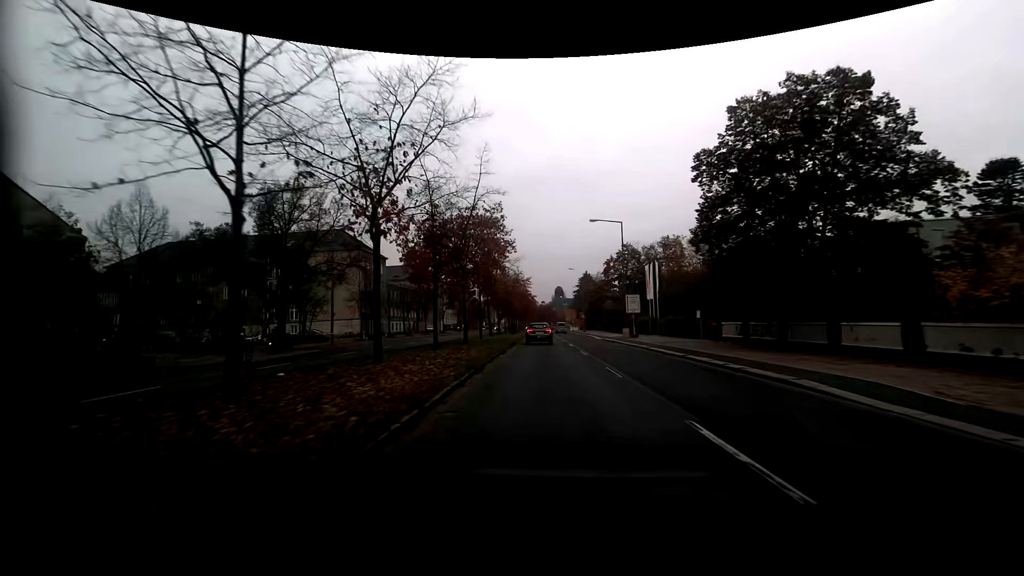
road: secondary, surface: asphalt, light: Day
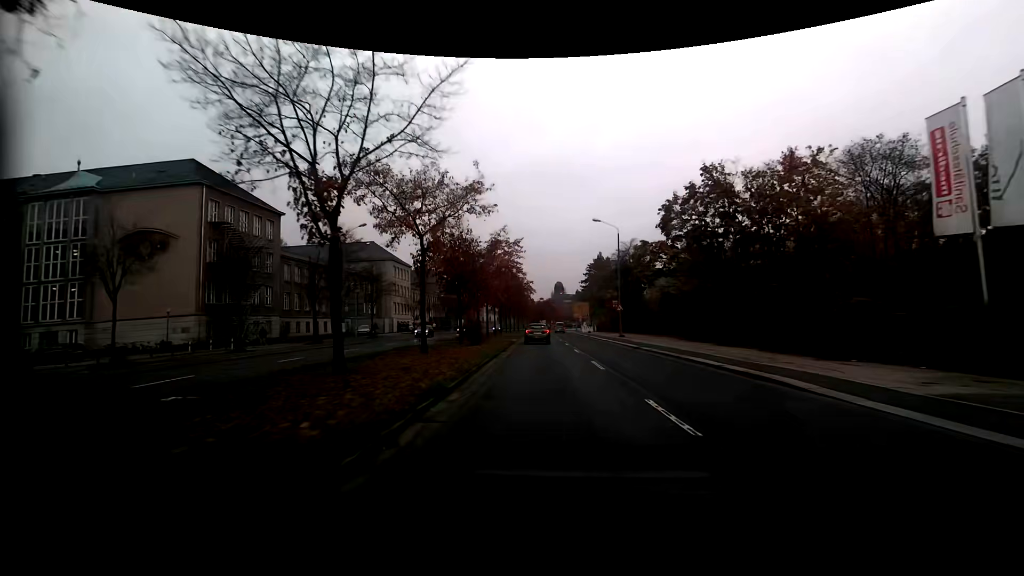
(0.0, +43.0) m; 0°
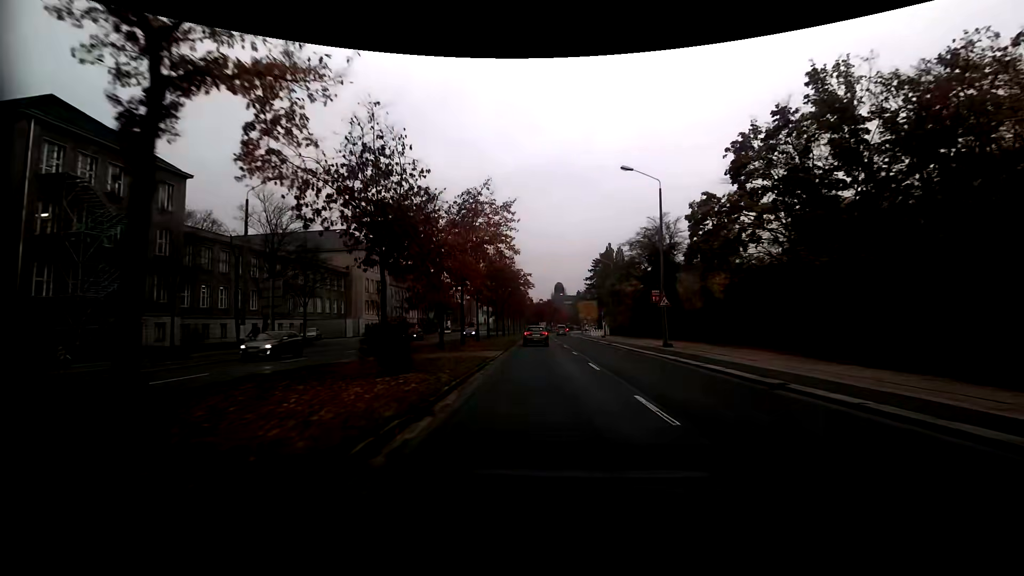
(0.0, +17.3) m; 0°
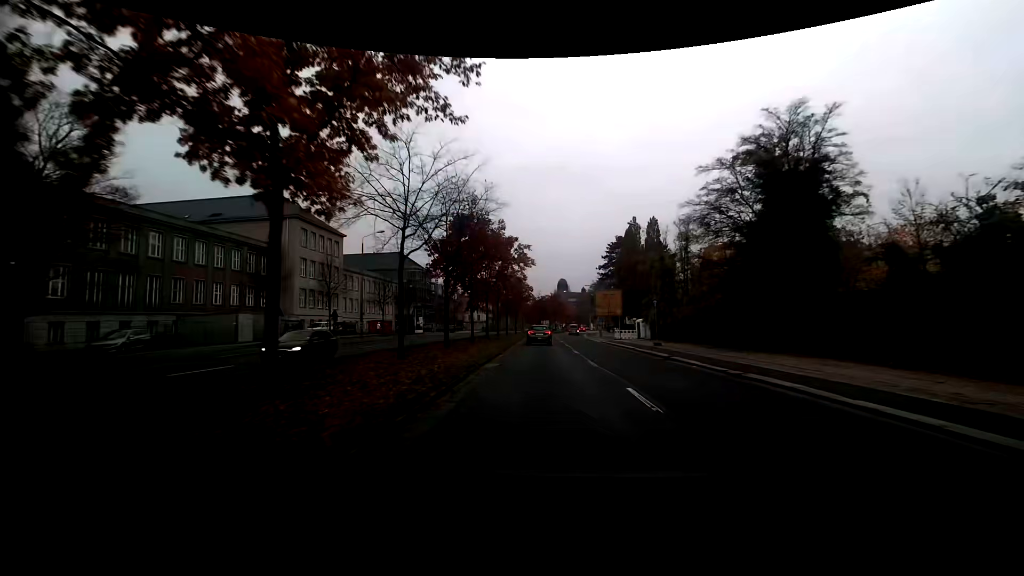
(+0.1, +26.2) m; 0°
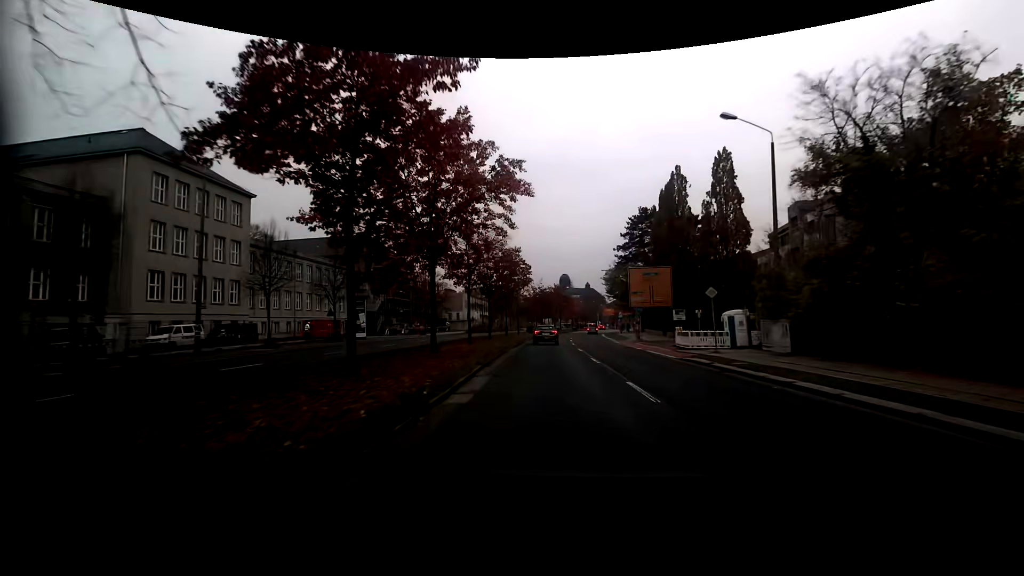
(-0.1, +26.1) m; -1°
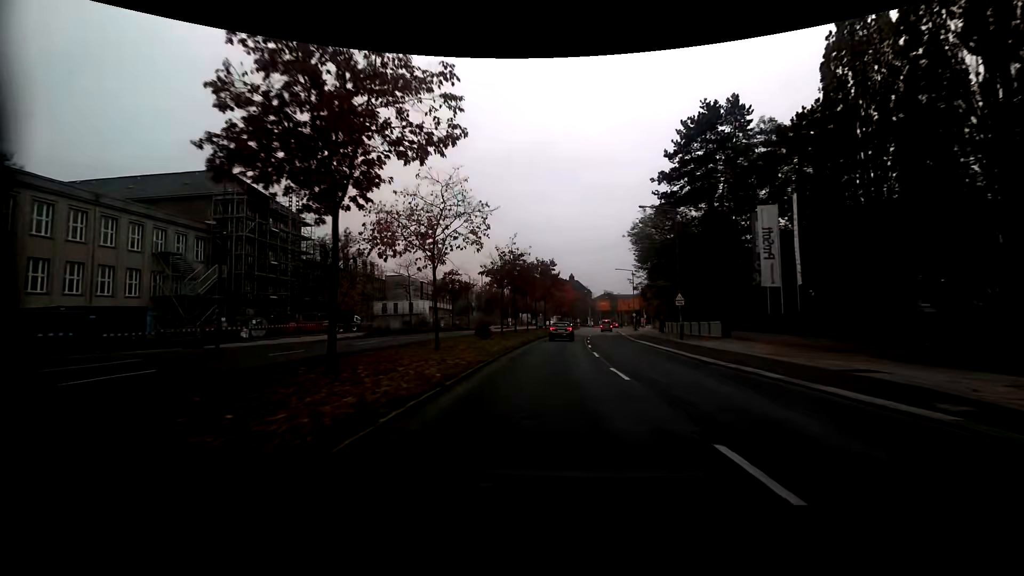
(+1.1, +42.7) m; +3°
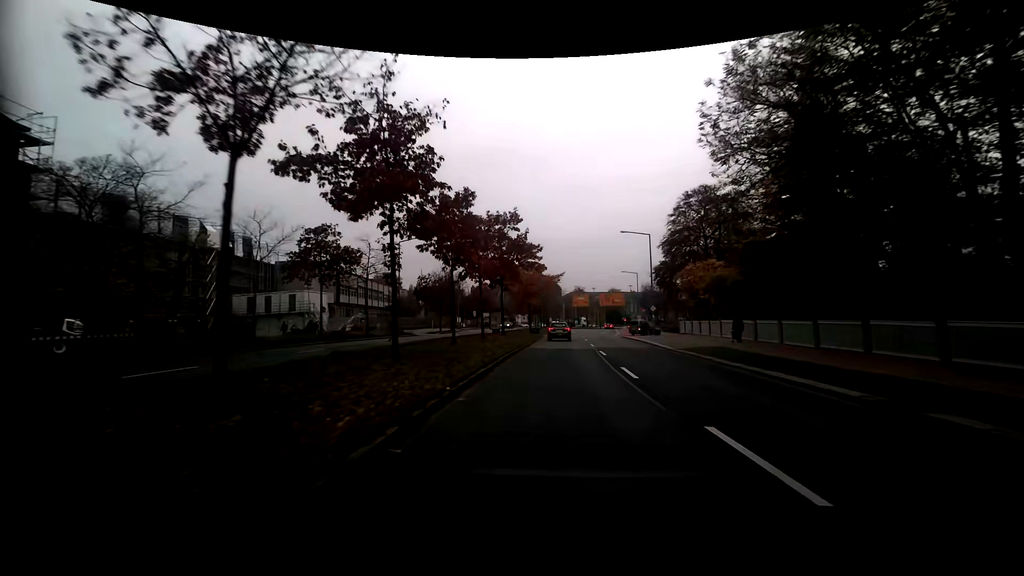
(+1.1, +33.7) m; +4°
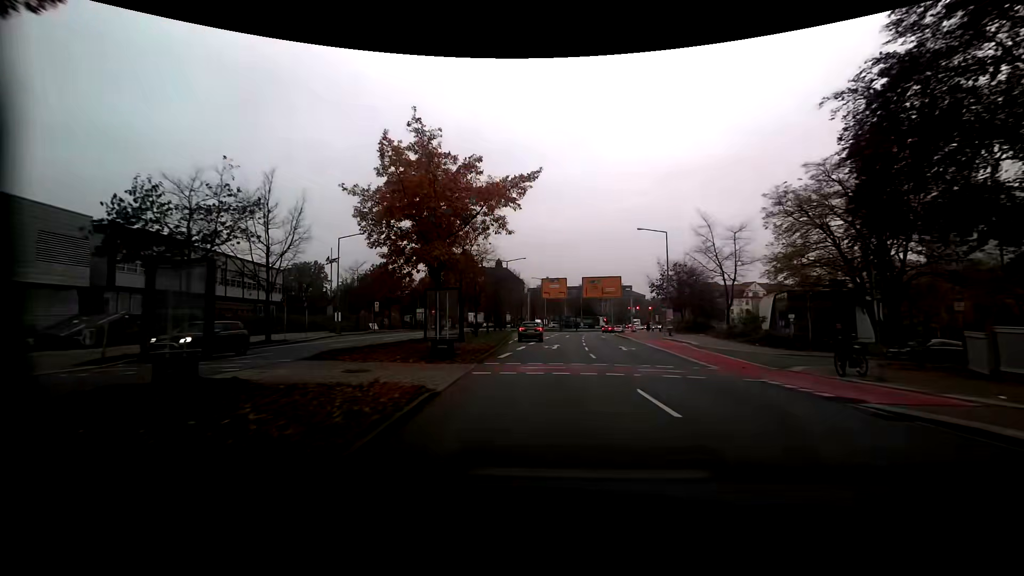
(+1.5, +41.6) m; +4°
(0, +10) (0, +20) (+1, +30) (+2, +40) (+2, +50) (+4, +60) (+5, +70) (+7, +80) (+9, +89) (+12, +99) m
